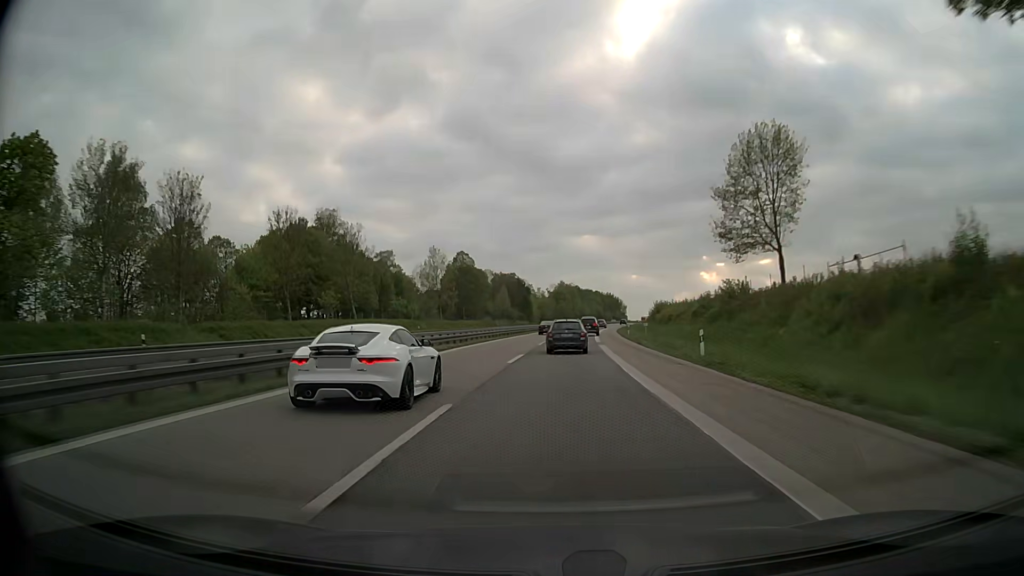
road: motorway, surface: asphalt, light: Day
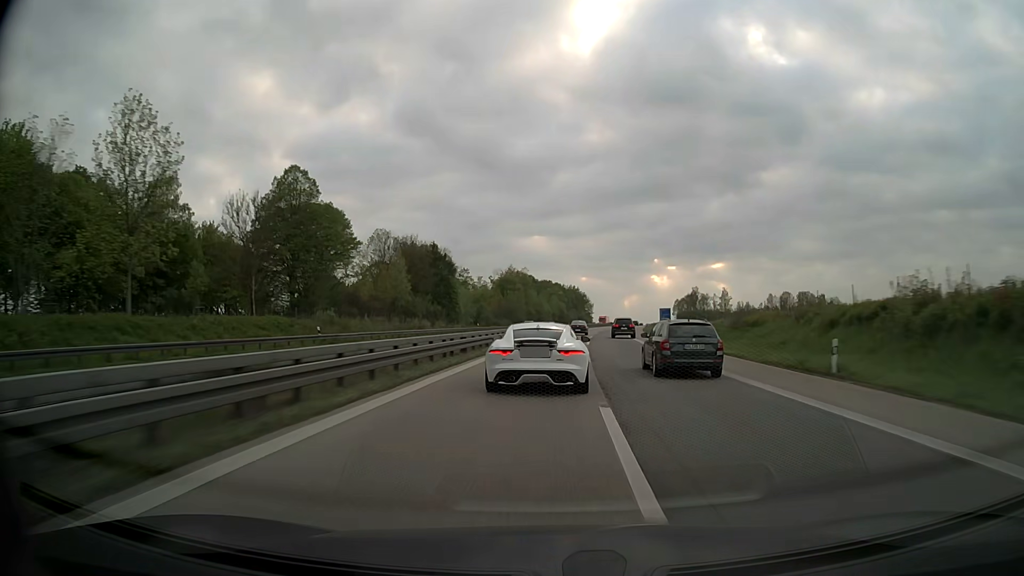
(+1.9, +88.5) m; +4°
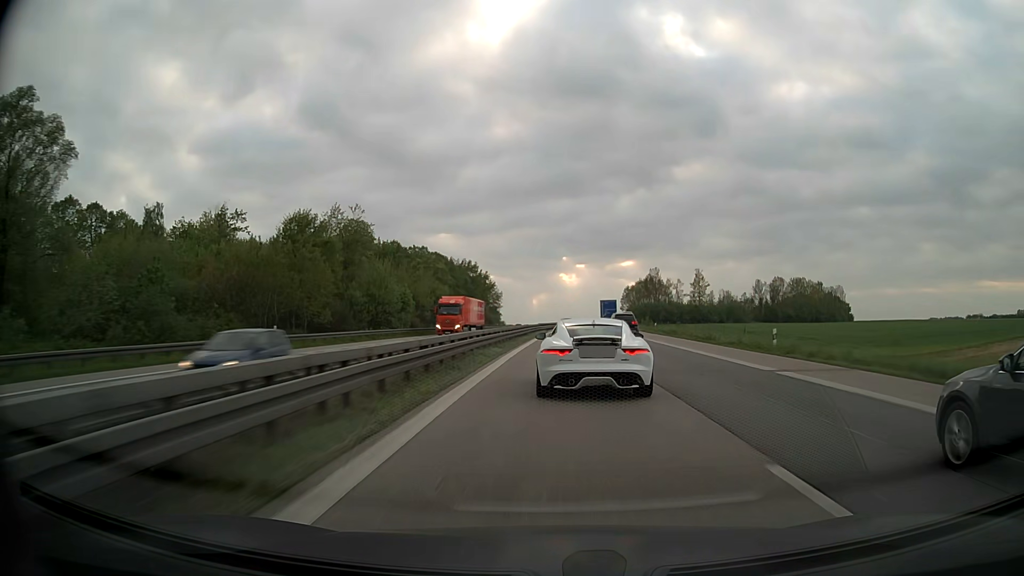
(+8.1, +112.4) m; +8°
(0, +10) (0, +20) (0, +30) (+1, +40) (+1, +50) (+2, +60) (+2, +70) (+3, +80) (+3, +90) (+4, +100) m
